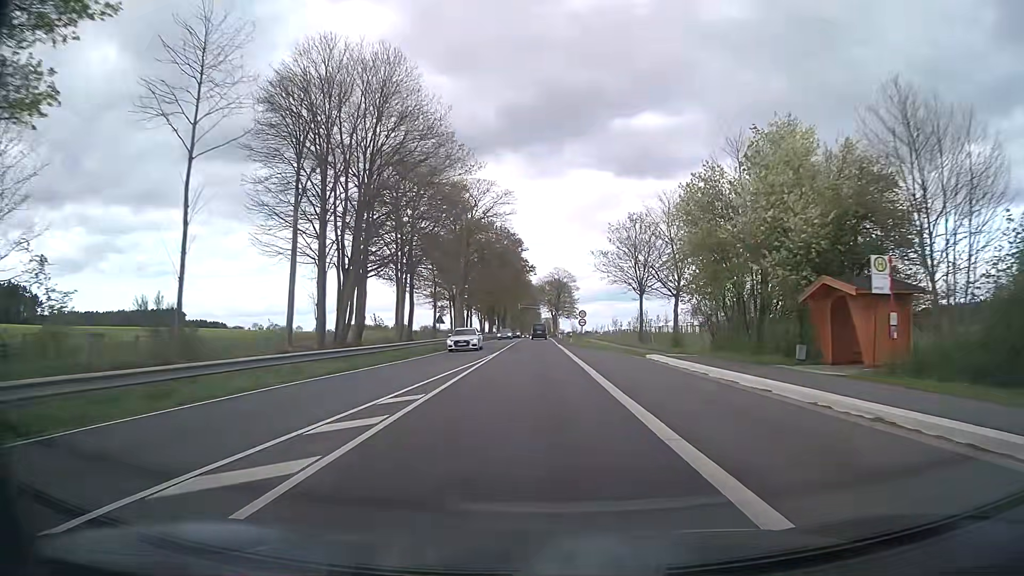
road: primary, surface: asphalt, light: Day
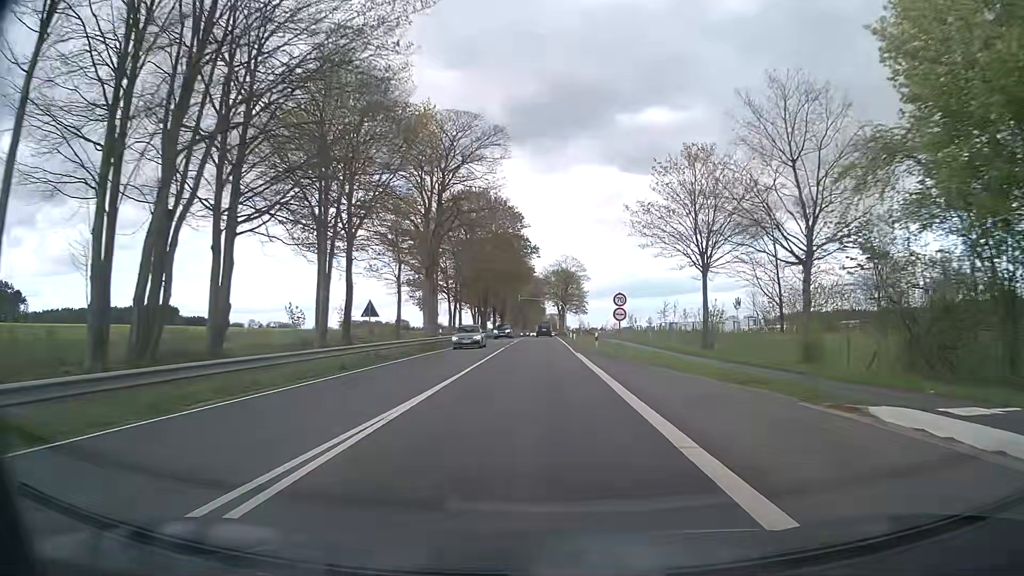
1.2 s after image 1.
(-0.1, +22.4) m; -1°
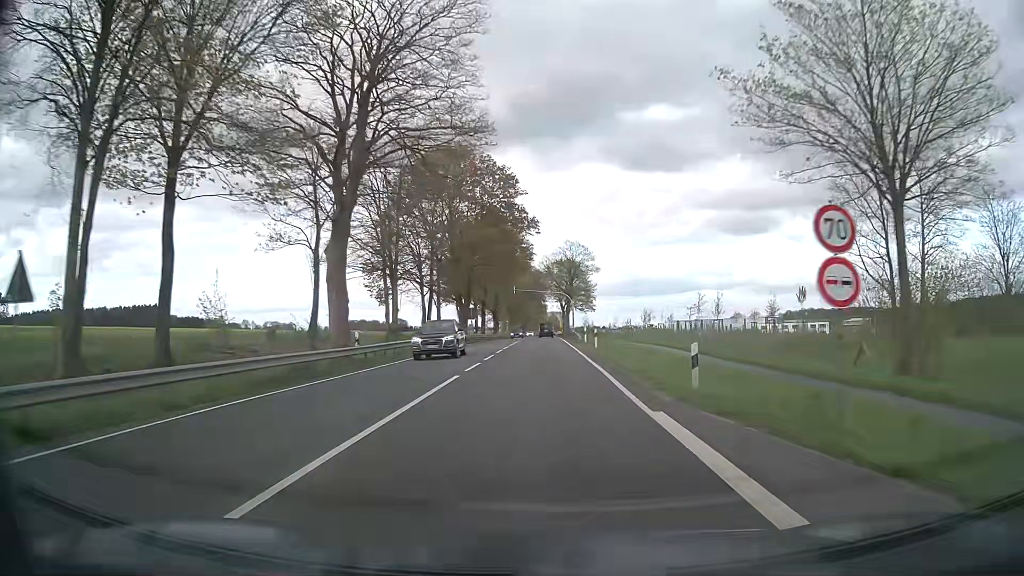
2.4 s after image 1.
(0.0, +22.0) m; 0°
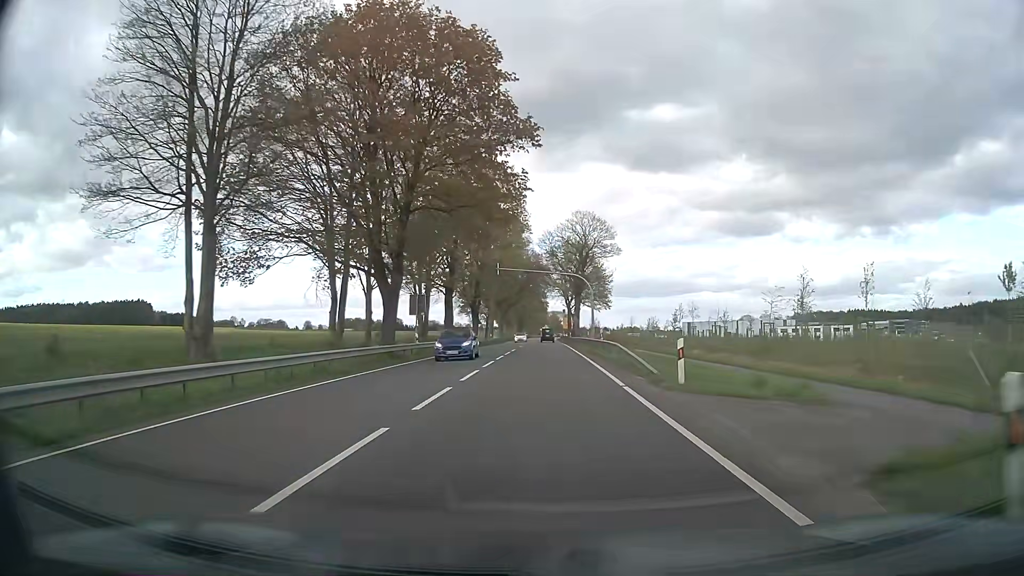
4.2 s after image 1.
(-0.2, +32.5) m; -1°
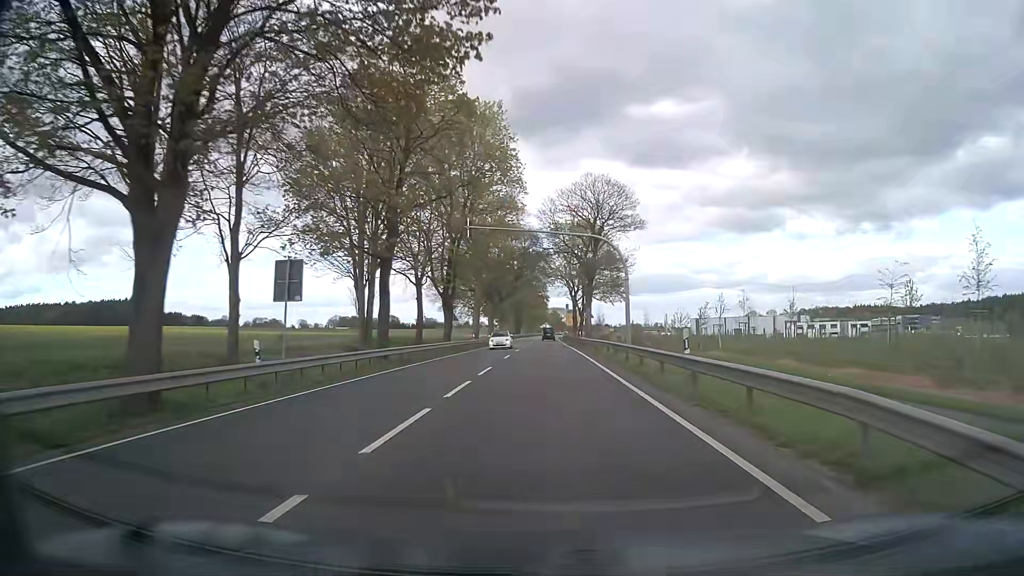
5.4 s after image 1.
(+0.1, +21.6) m; 0°
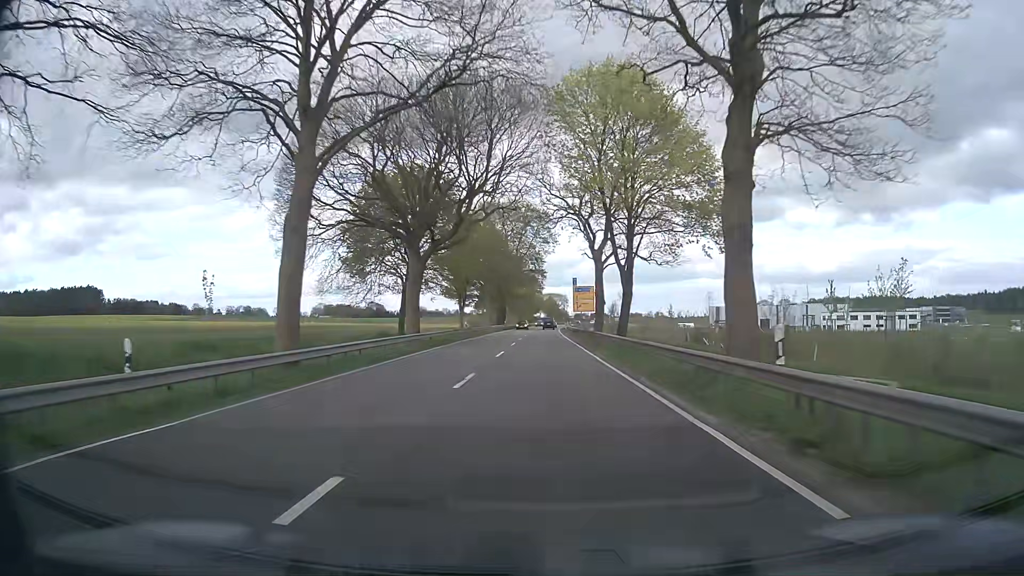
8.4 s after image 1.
(+0.1, +54.1) m; 0°
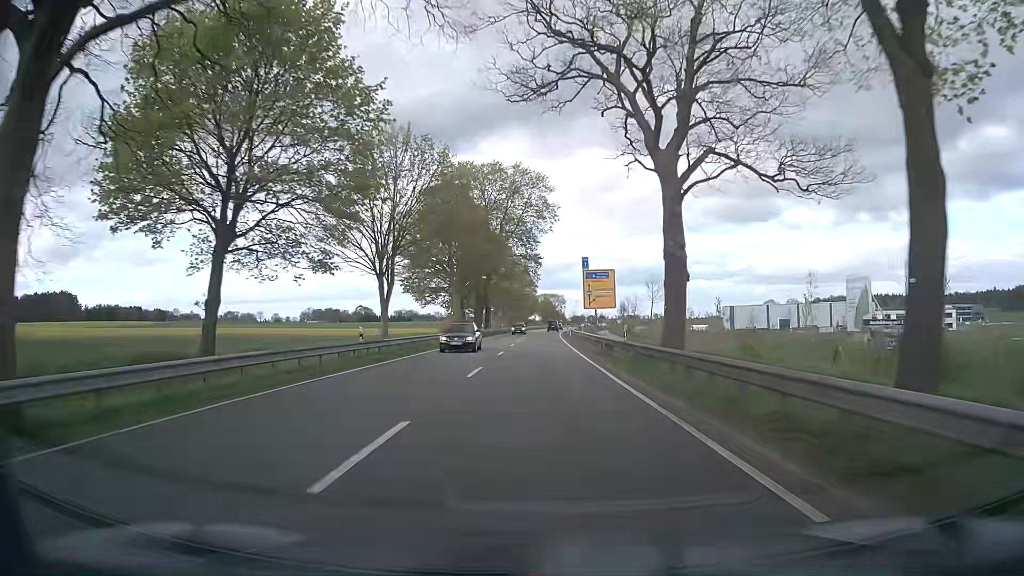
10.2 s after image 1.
(+0.2, +32.5) m; +1°
